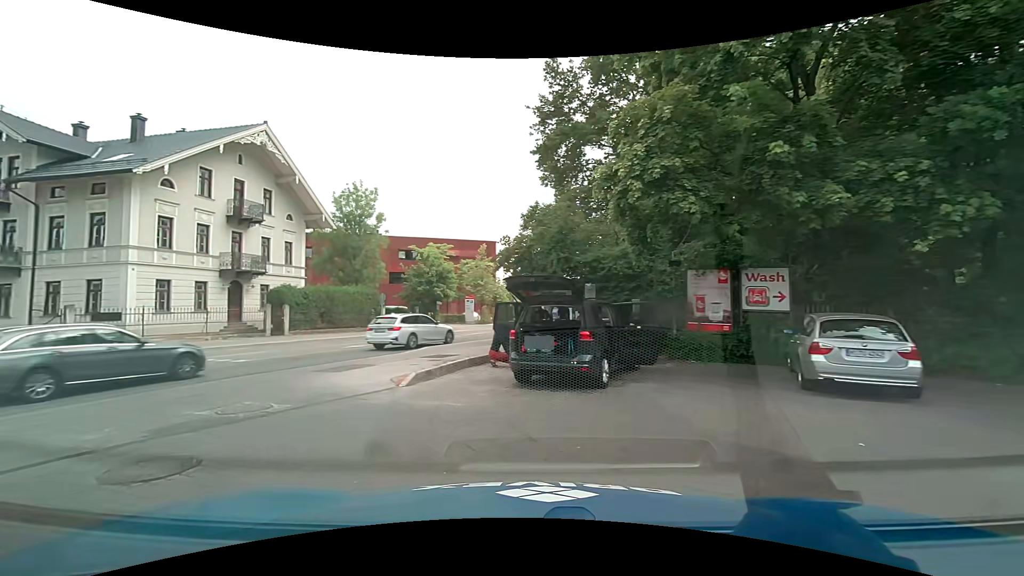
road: secondary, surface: asphalt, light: Day
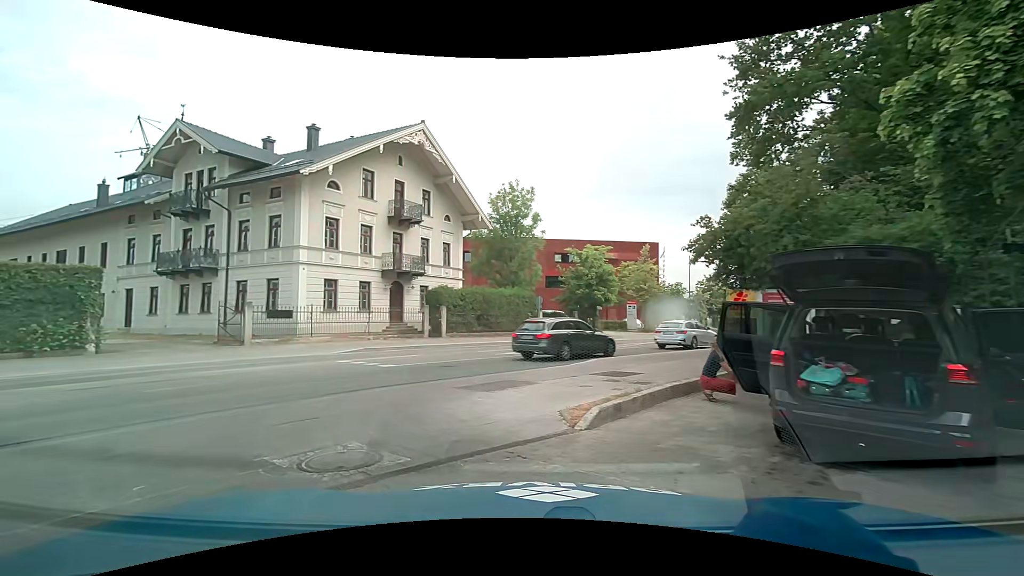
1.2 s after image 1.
(-0.5, +3.6) m; -16°
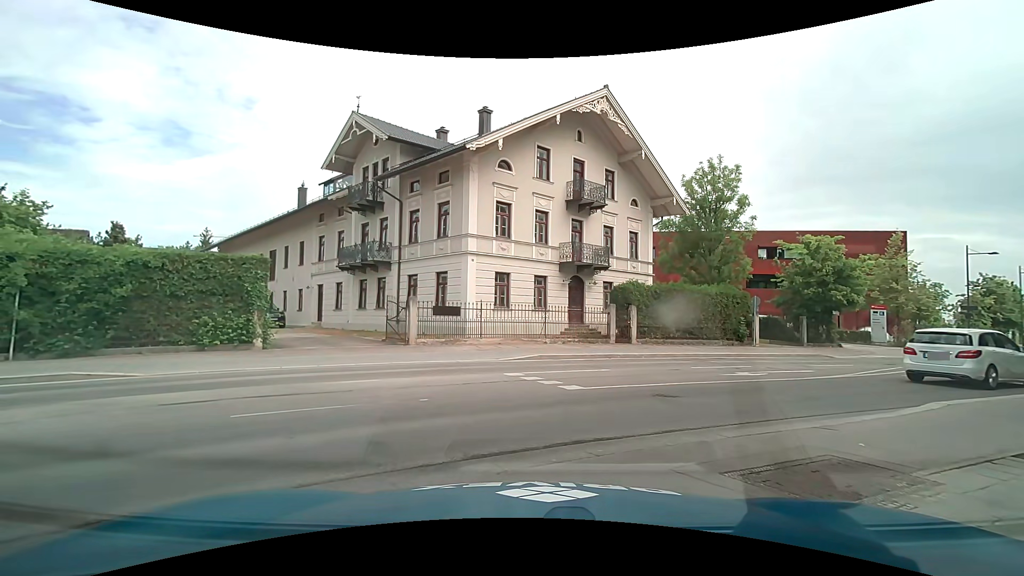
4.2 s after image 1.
(-0.8, +4.9) m; -17°
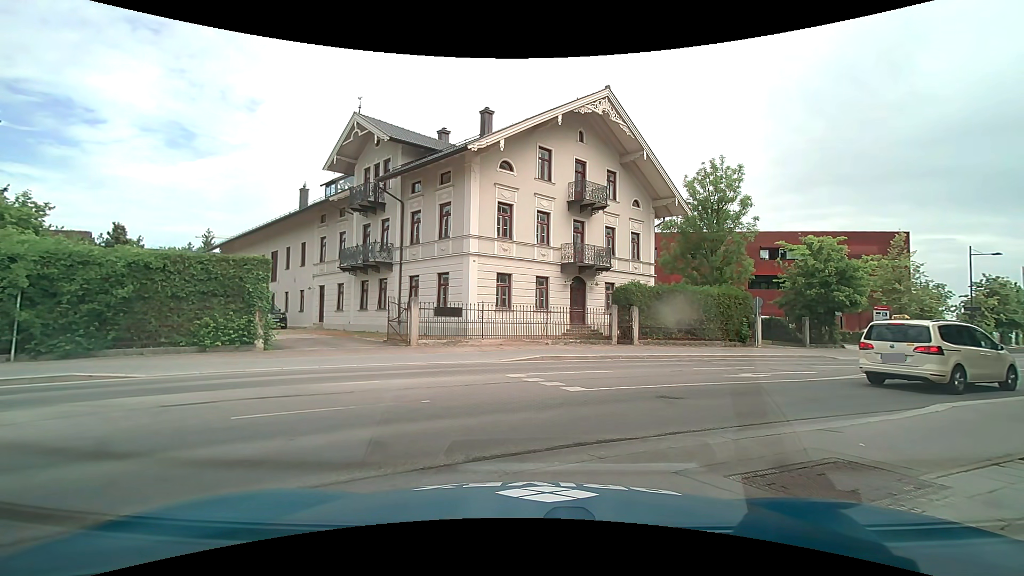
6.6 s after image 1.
(0.0, +0.1) m; 0°
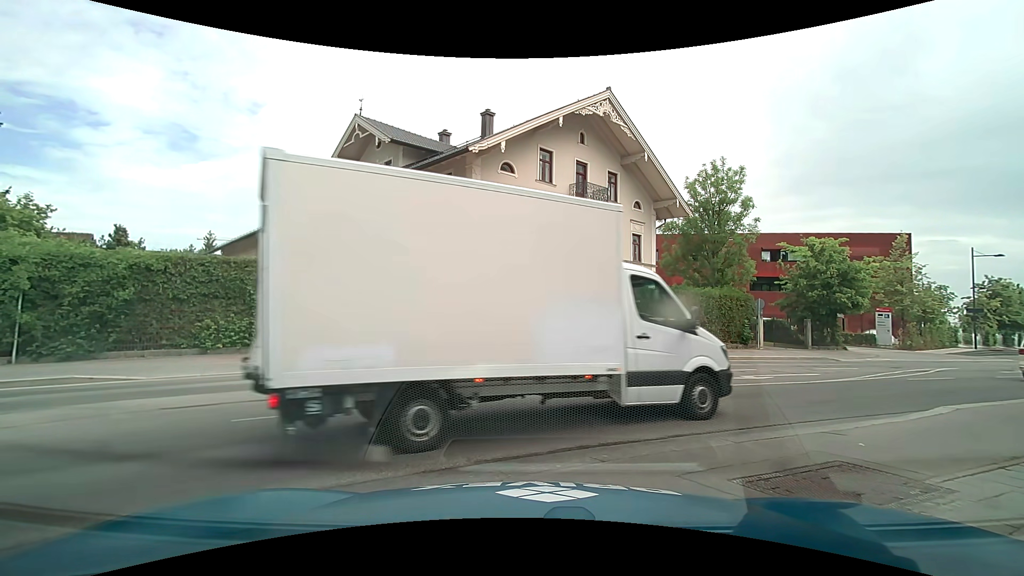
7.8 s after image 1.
(0.0, 0.0) m; 0°
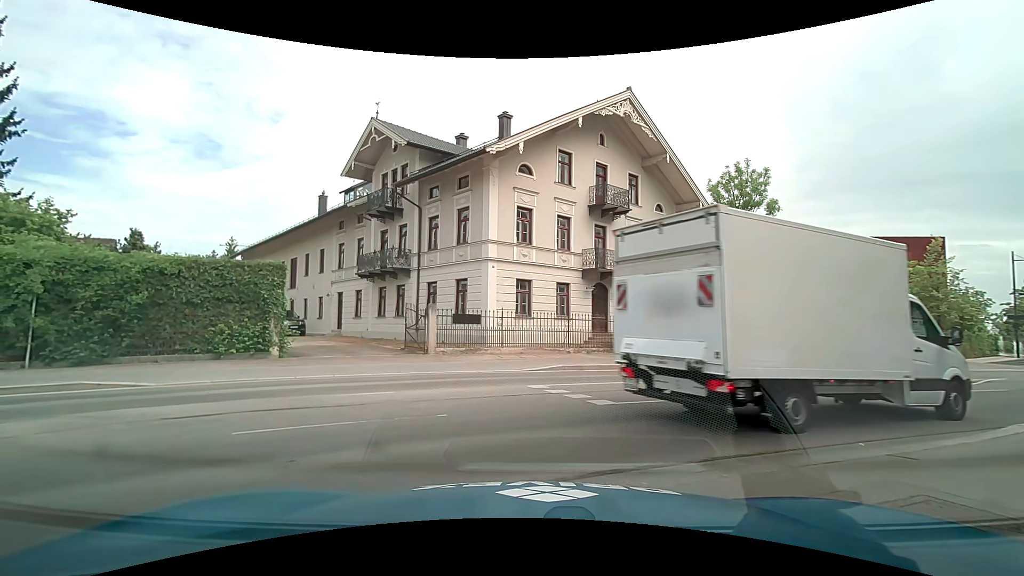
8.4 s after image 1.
(0.0, +0.7) m; -4°
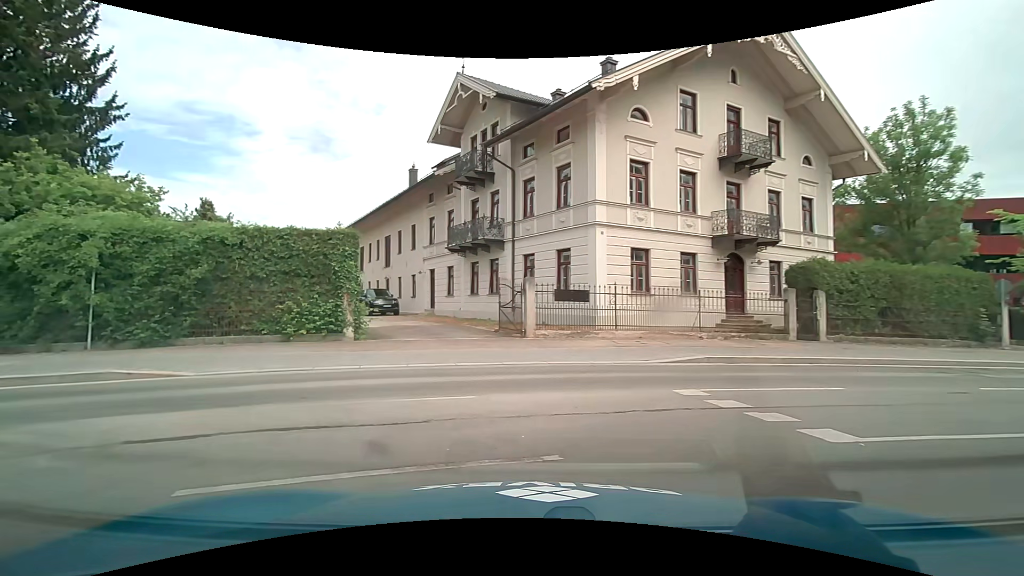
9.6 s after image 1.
(-0.3, +3.7) m; -10°
